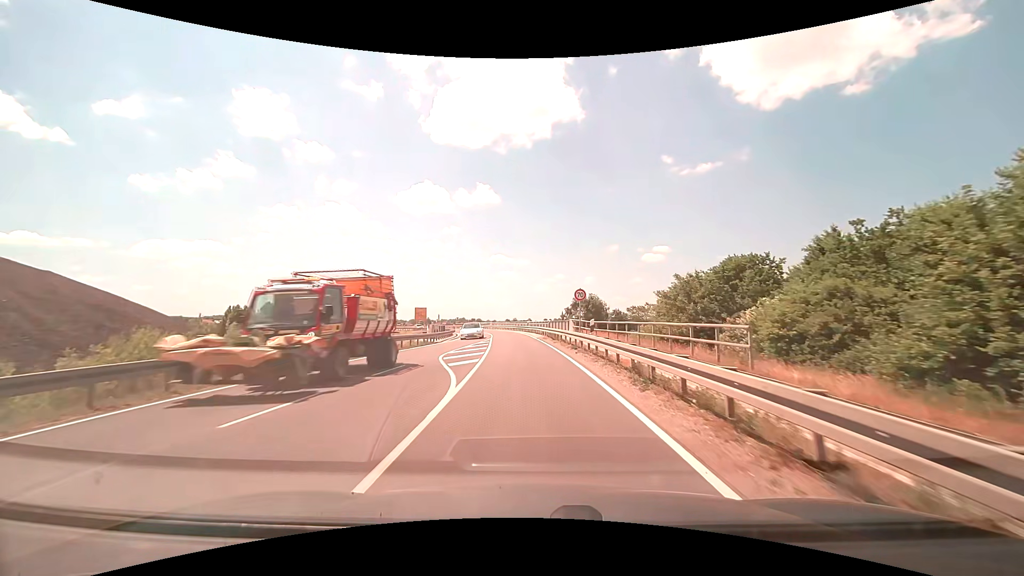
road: tertiary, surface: asphalt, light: Day
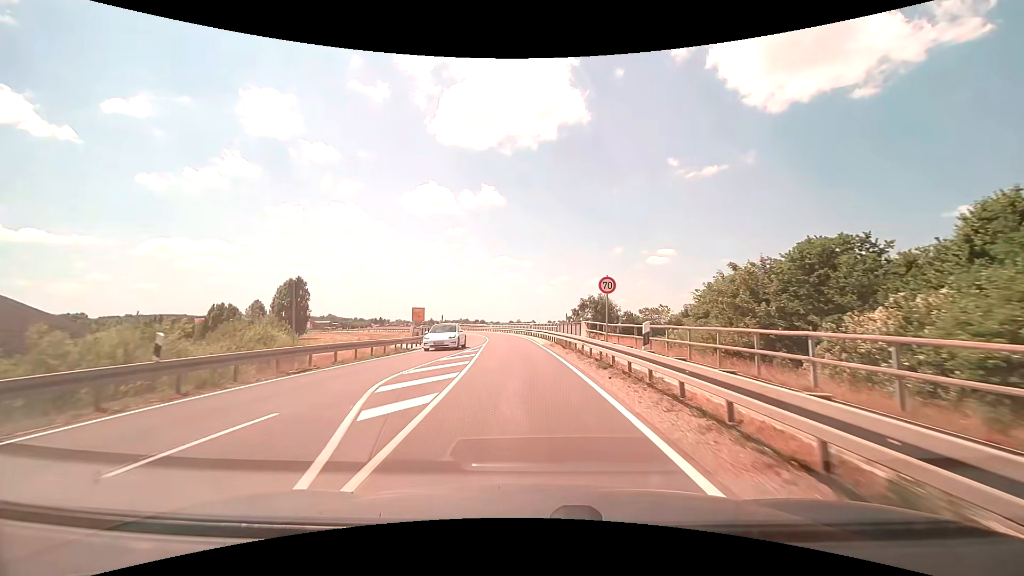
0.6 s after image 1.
(0.0, +8.1) m; -1°
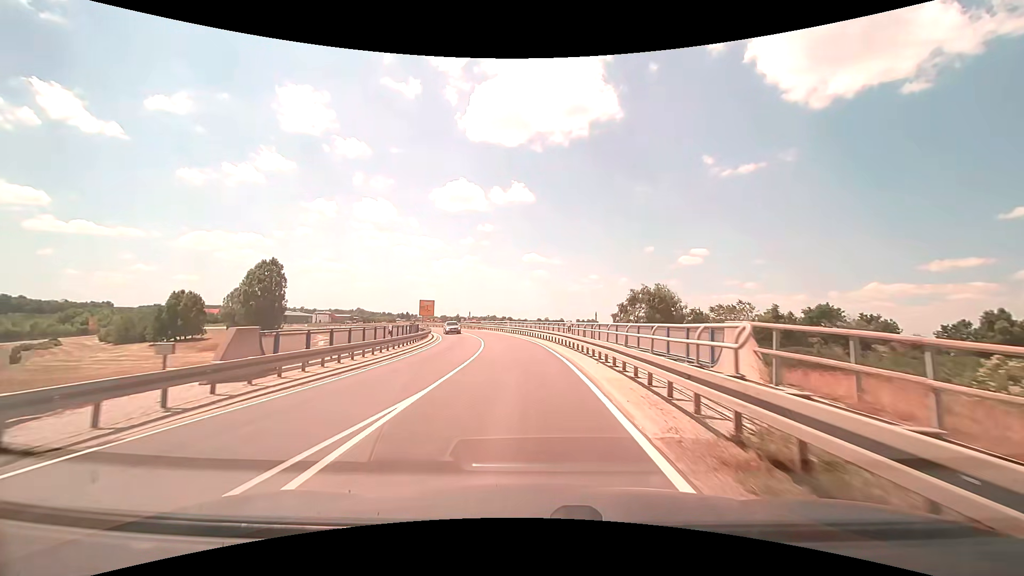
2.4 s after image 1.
(-0.5, +24.0) m; -3°
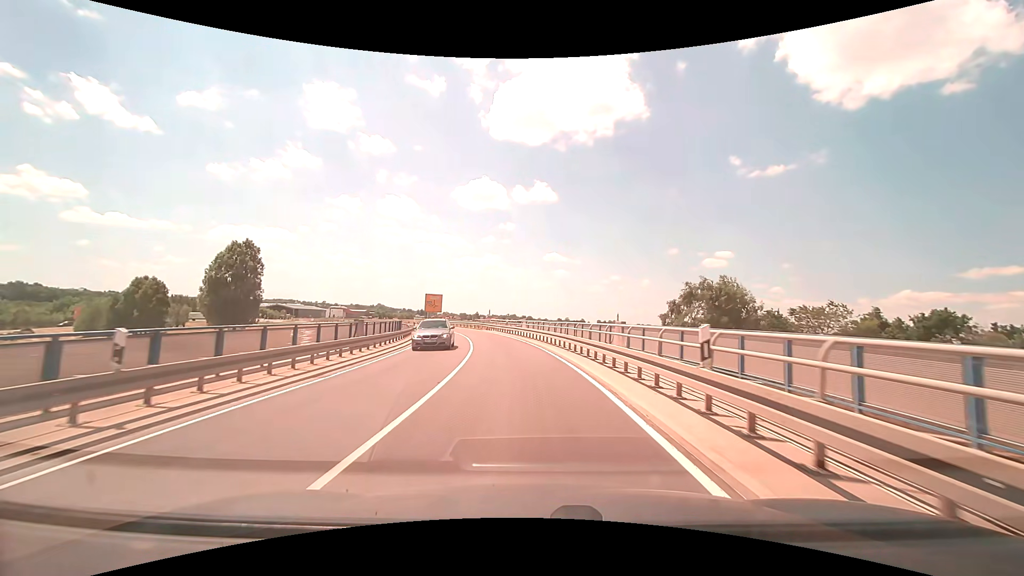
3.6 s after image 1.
(-0.3, +15.8) m; -2°
(0, +10) (-1, +20) (-2, +30) (-4, +40) (-6, +50) (-8, +59) (-12, +69) (-16, +78) (-20, +87) (-25, +96) m
